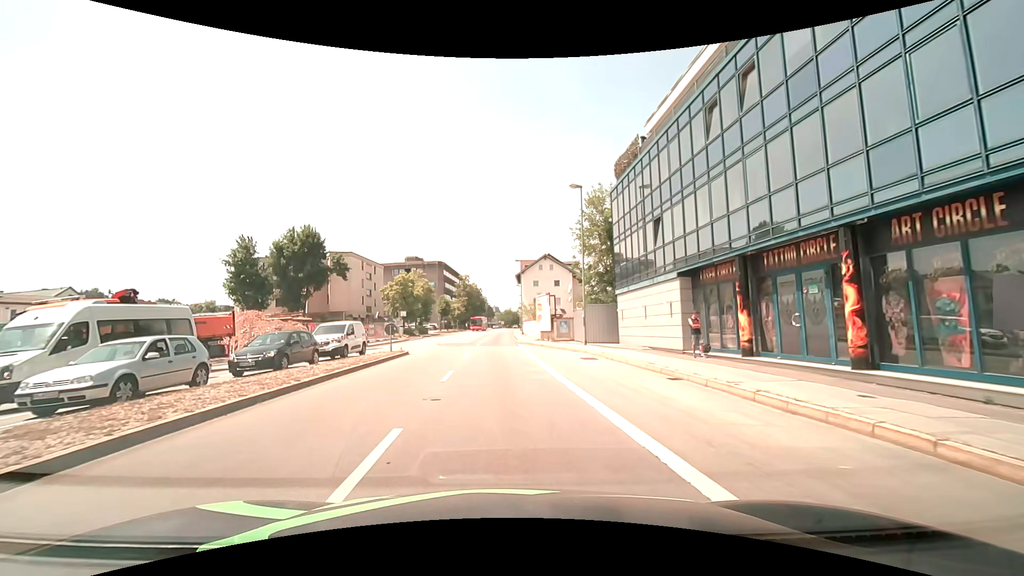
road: primary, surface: asphalt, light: Day
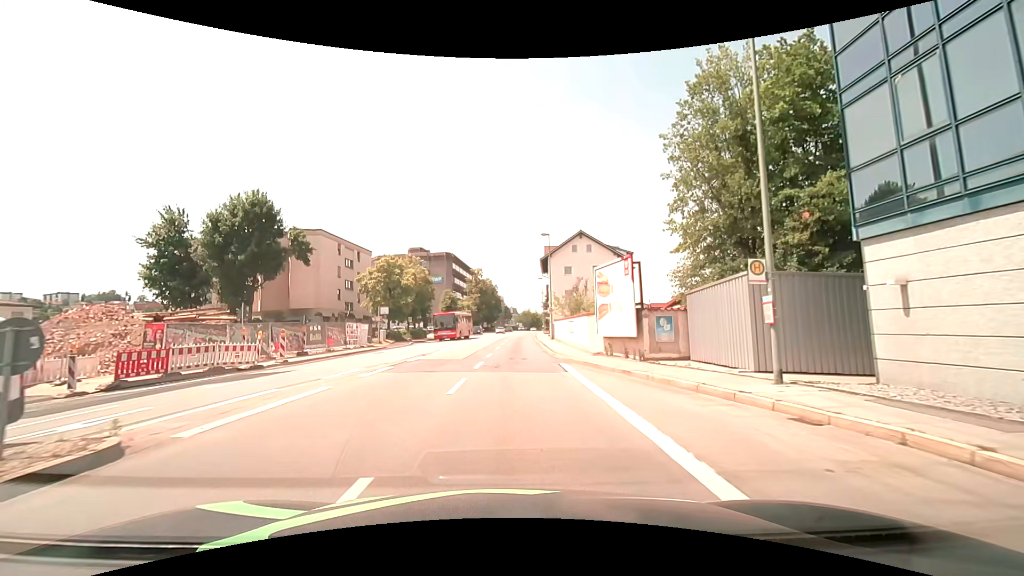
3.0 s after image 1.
(+0.1, +20.4) m; 0°
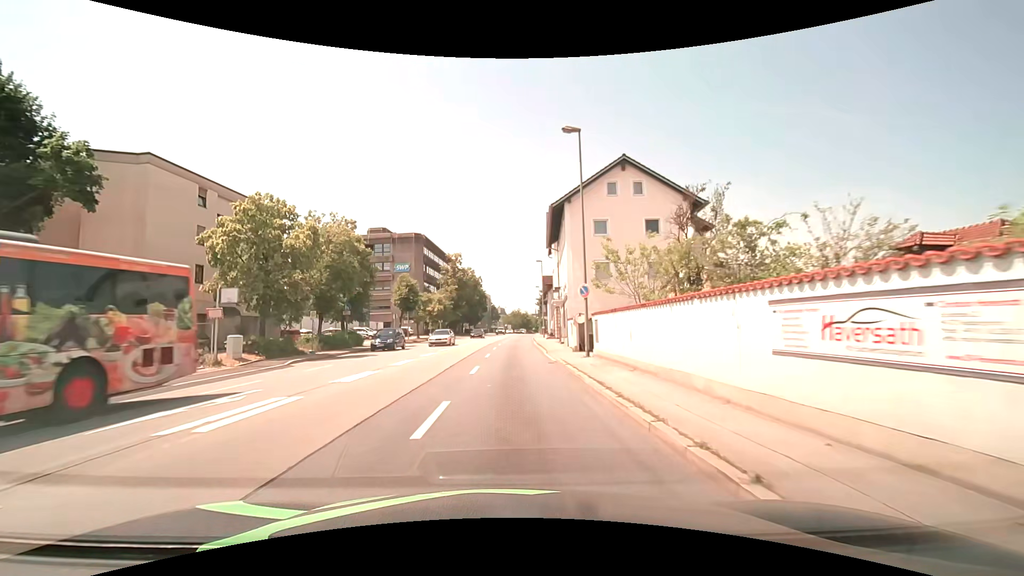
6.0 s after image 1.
(+0.2, +26.0) m; +1°
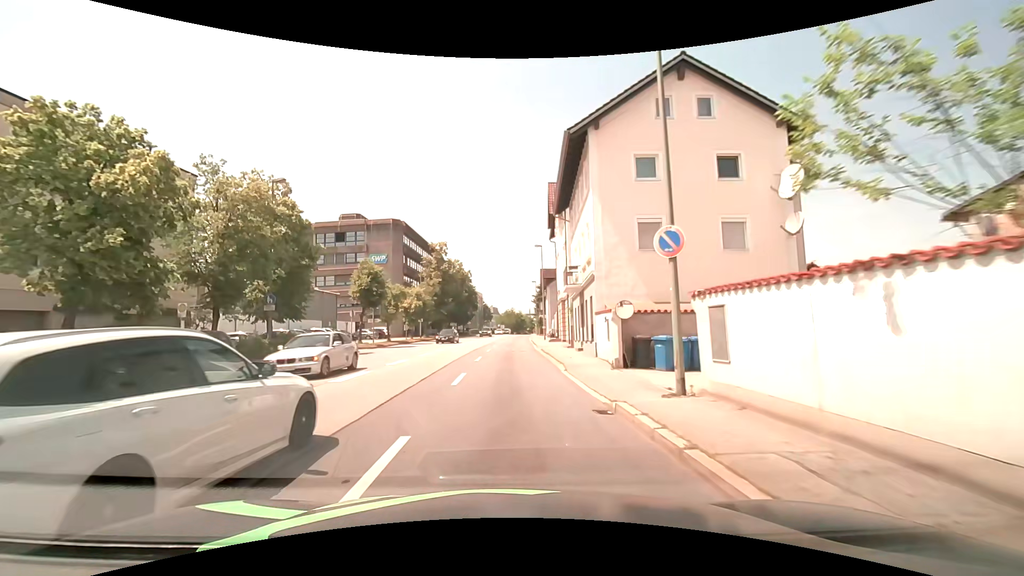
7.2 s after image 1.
(+0.1, +12.1) m; +1°
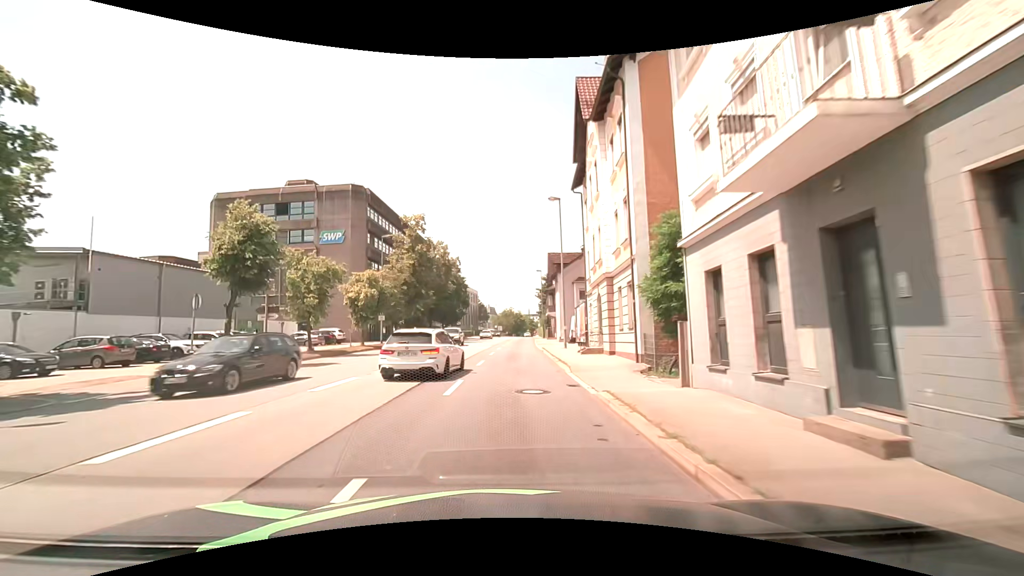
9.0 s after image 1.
(0.0, +19.8) m; 0°
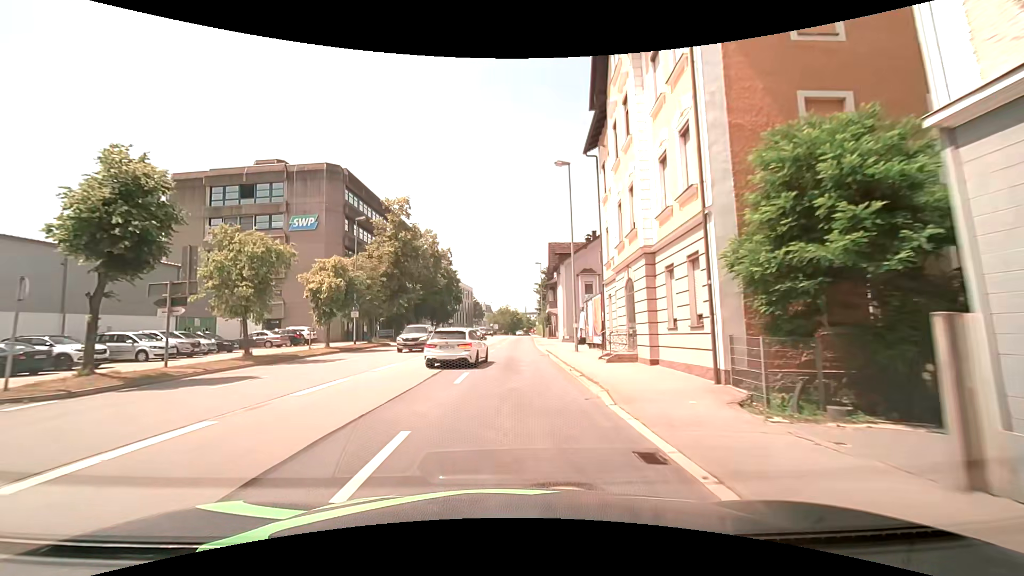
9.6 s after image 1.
(0.0, +7.0) m; 0°
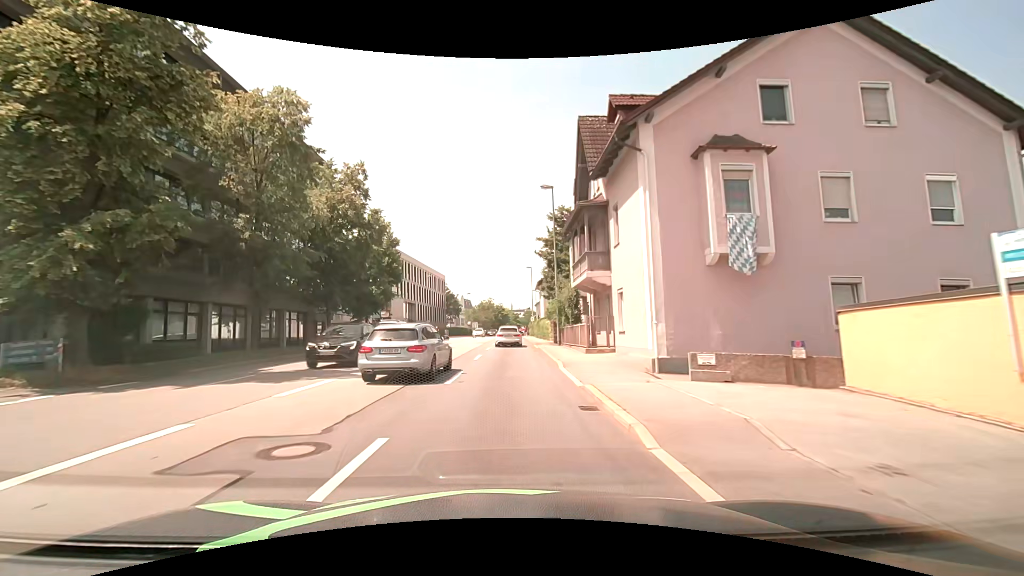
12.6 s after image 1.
(+1.0, +36.3) m; +2°
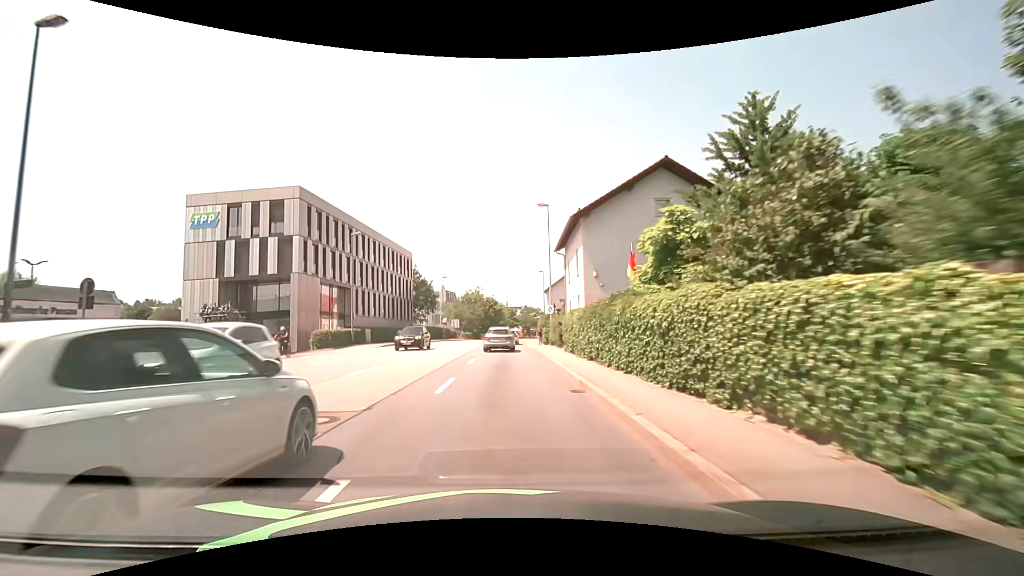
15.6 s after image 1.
(+0.4, +37.6) m; +1°
(0, +10) (0, +20) (0, +30) (0, +40) (0, +50) (+1, +60) (+2, +70) (+3, +80) (+5, +90) (+7, +99) m
